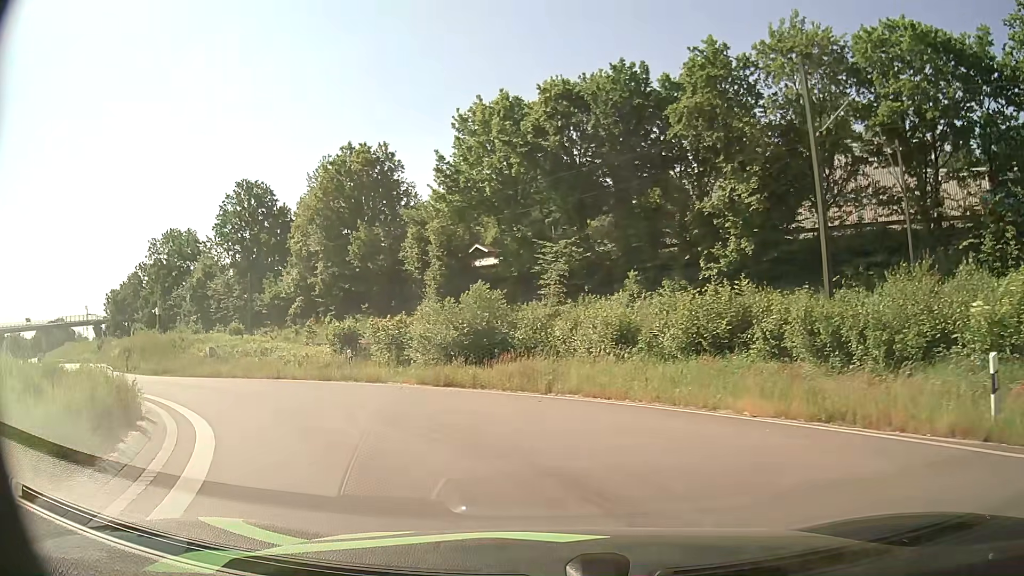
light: Day
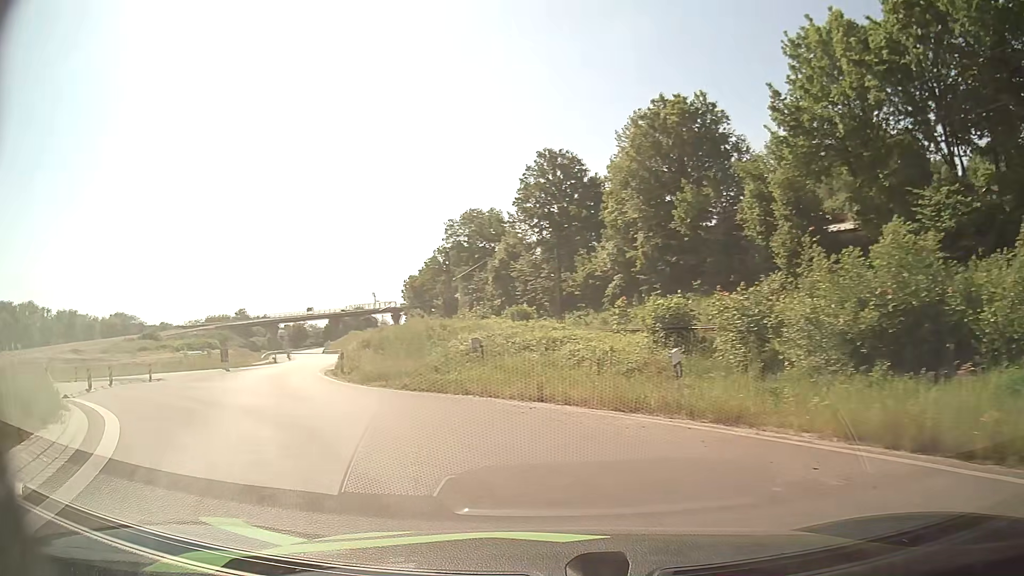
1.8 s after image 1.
(-2.2, +11.1) m; -27°
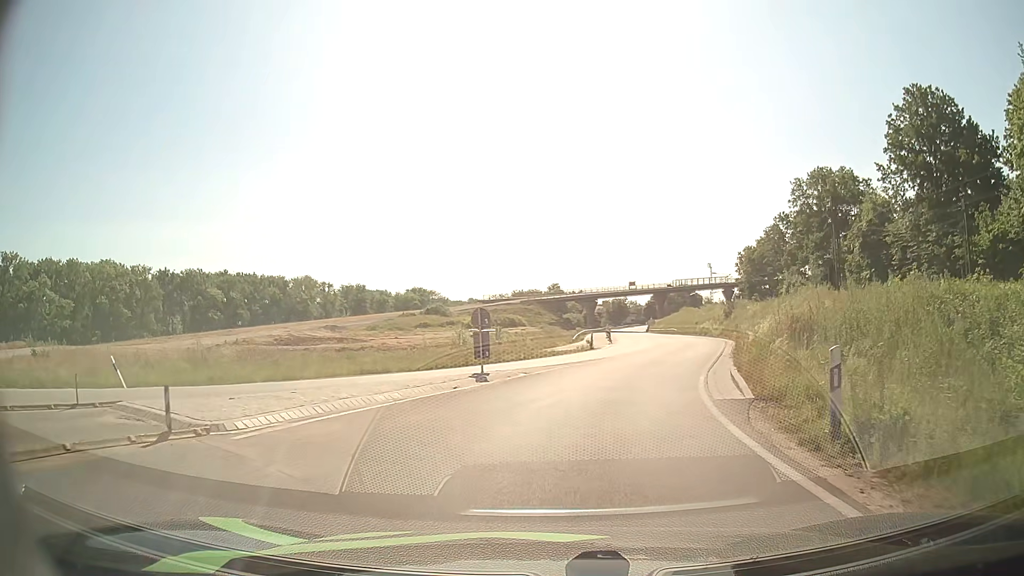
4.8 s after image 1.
(-6.8, +17.4) m; -28°
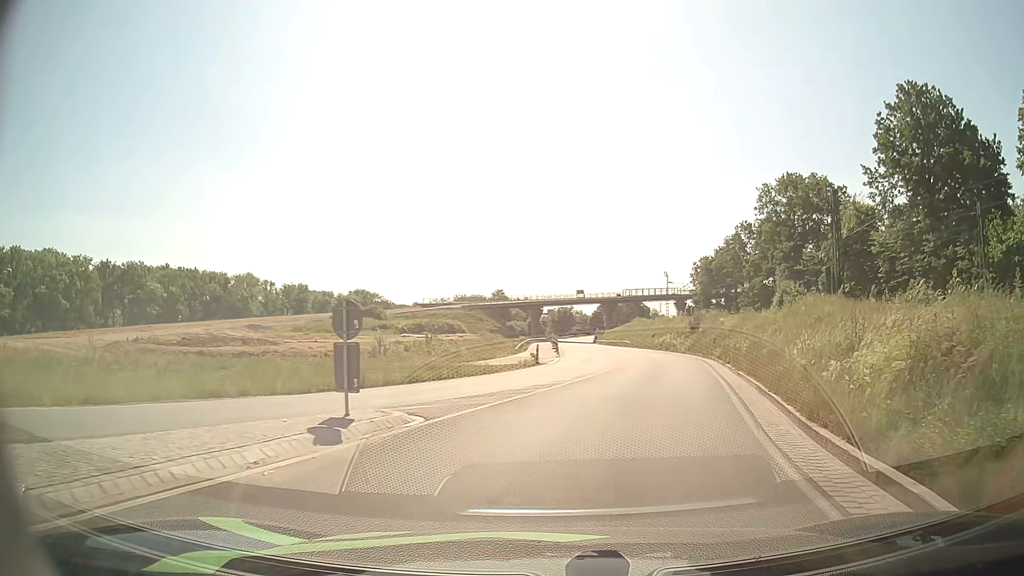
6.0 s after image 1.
(+0.2, +8.2) m; +5°
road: primary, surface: asphalt
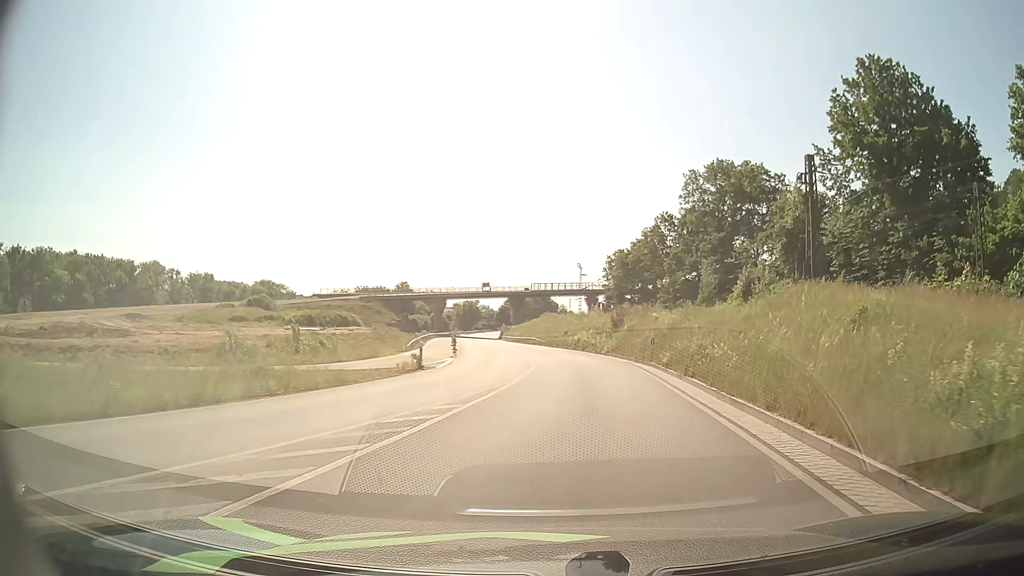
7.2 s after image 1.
(+0.5, +8.9) m; +7°
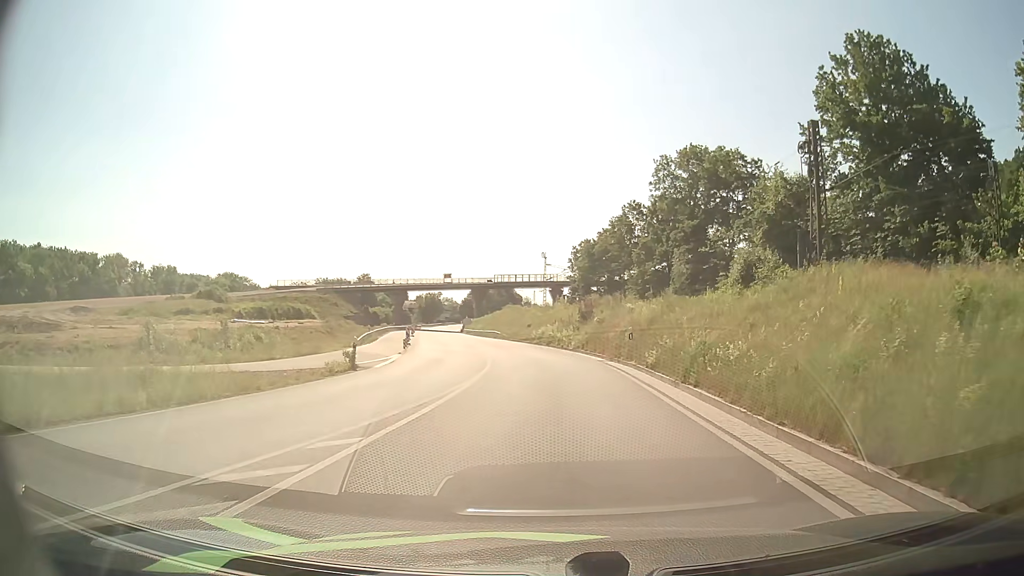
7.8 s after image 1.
(+0.2, +4.7) m; +3°
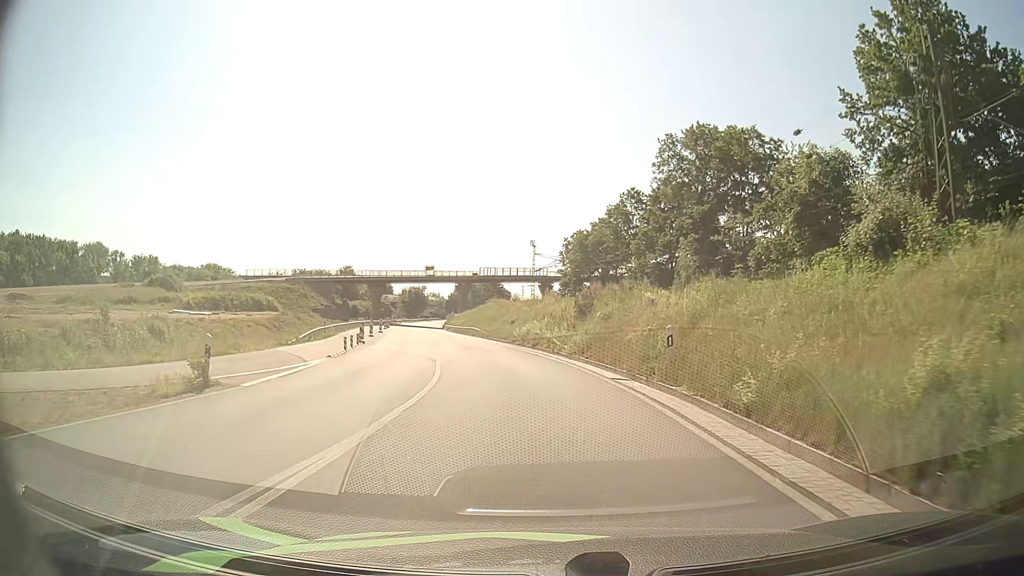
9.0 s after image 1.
(+0.1, +10.1) m; +1°
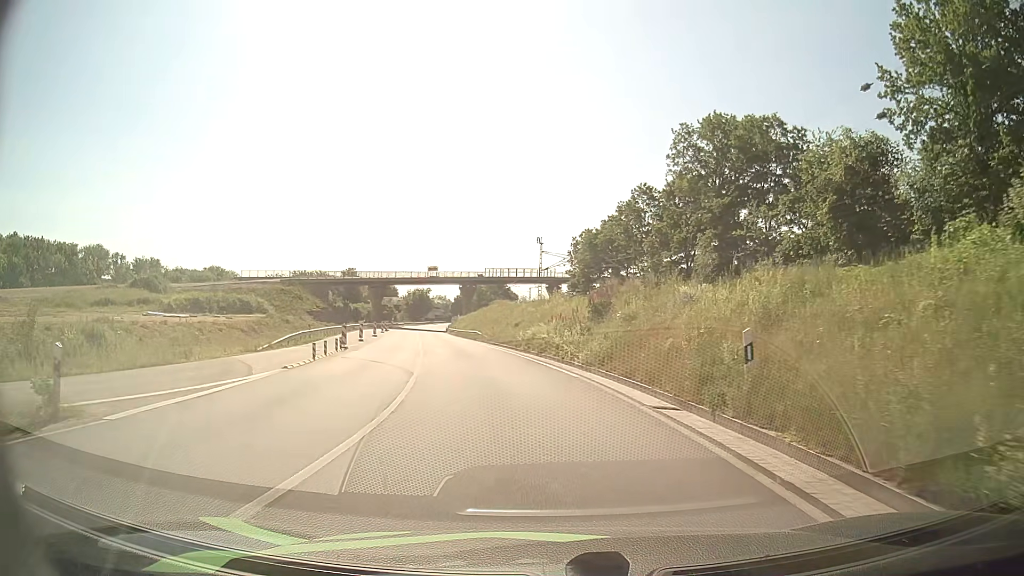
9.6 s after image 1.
(0.0, +5.4) m; 0°
(0, +10) (-1, +20) (-3, +30) (-5, +40) (-7, +49) (-9, +59) (-11, +69) (-13, +79) (-15, +89) (-17, +98) m
